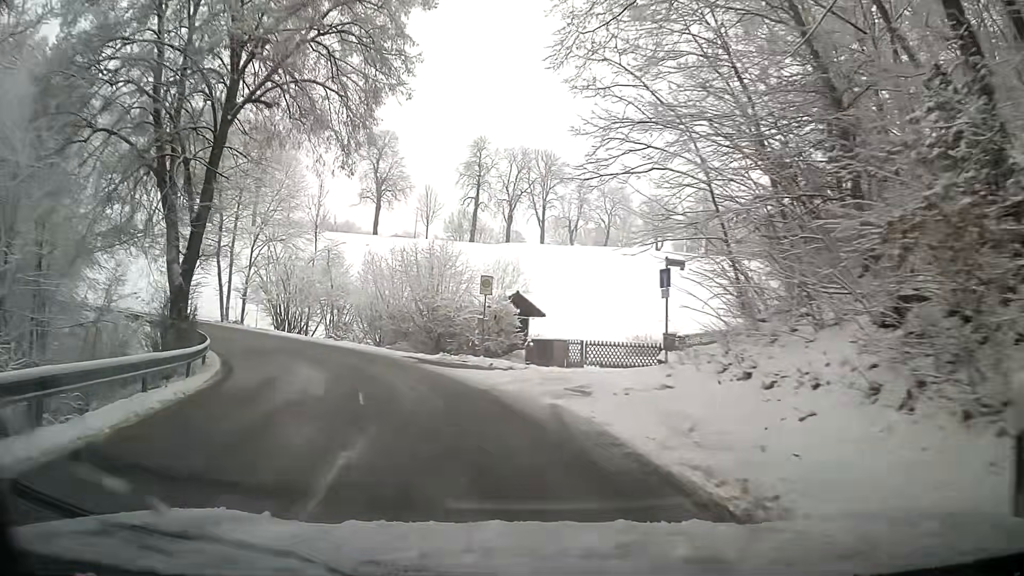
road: tertiary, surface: asphalt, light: Day
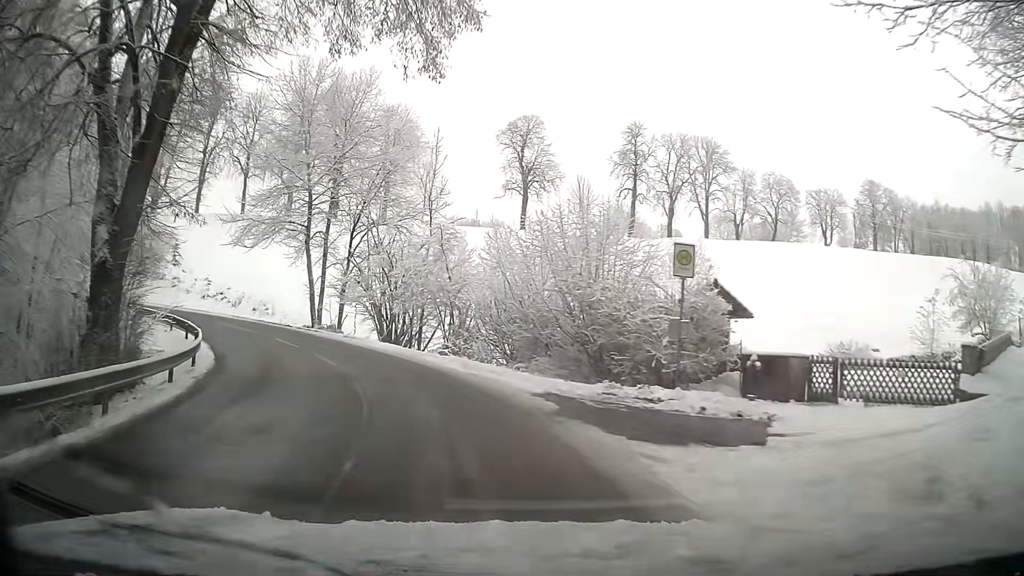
(-1.4, +11.0) m; -14°
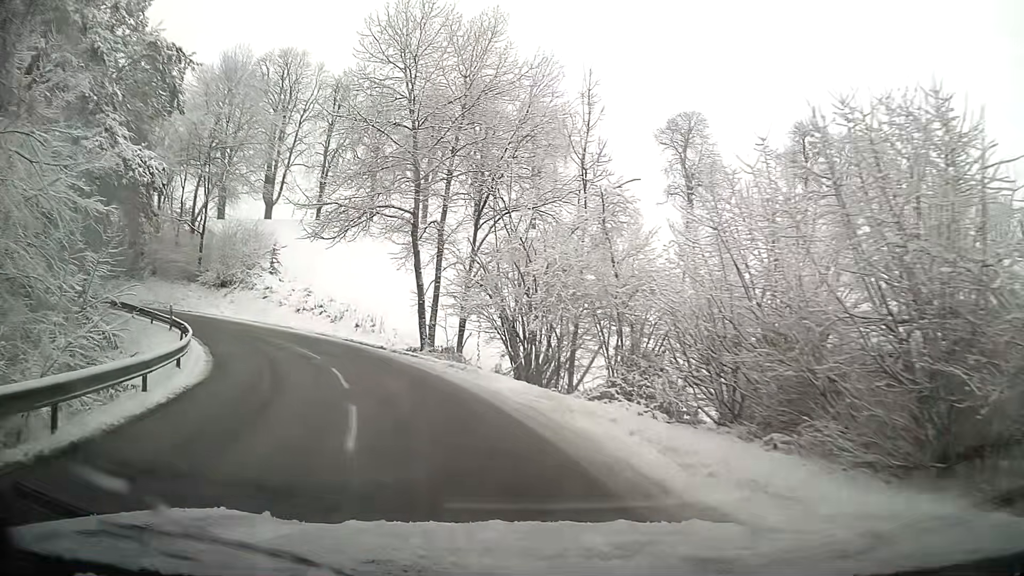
(-1.3, +10.7) m; -13°
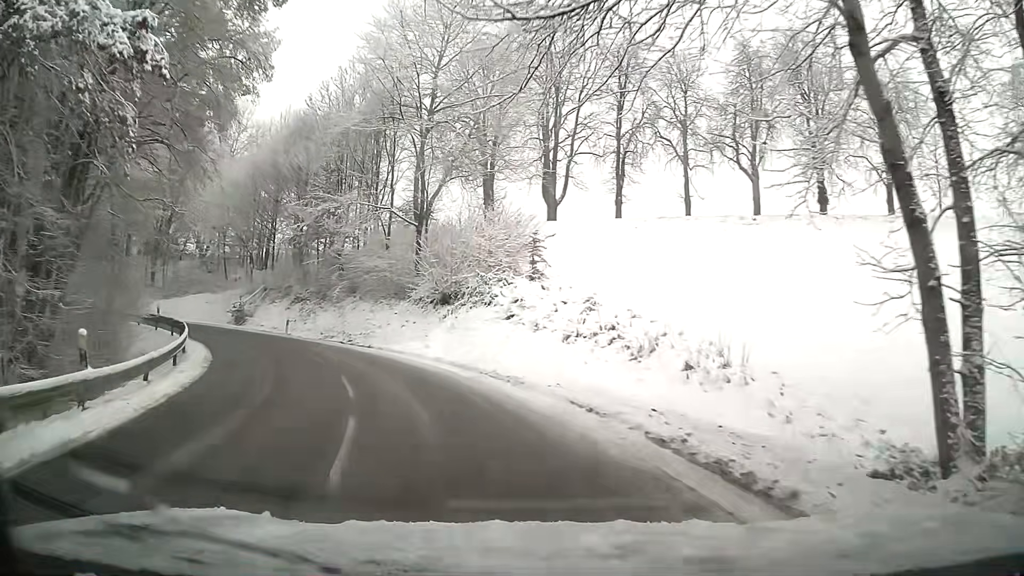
(-4.8, +20.5) m; -27°
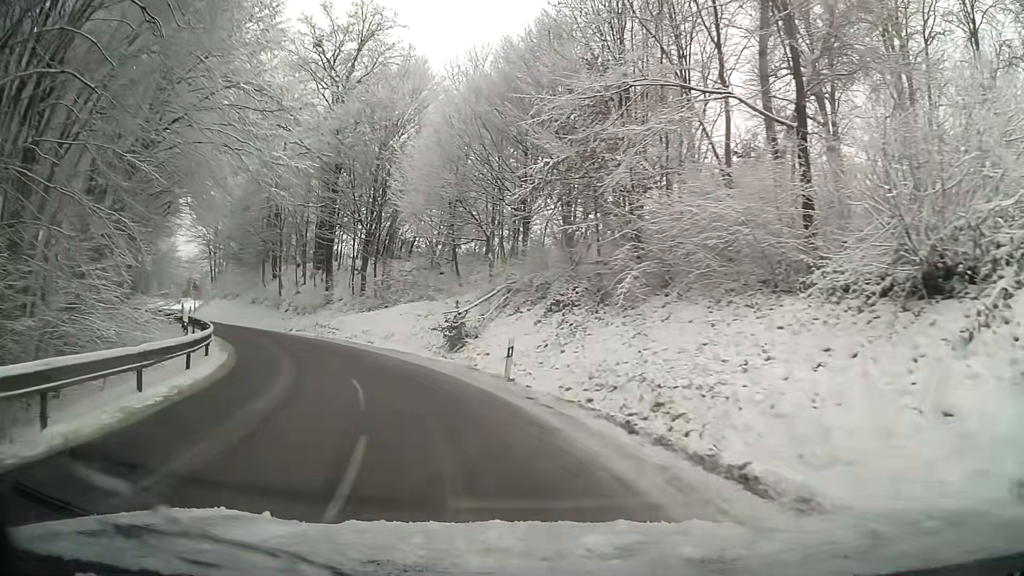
(-4.6, +19.9) m; -26°
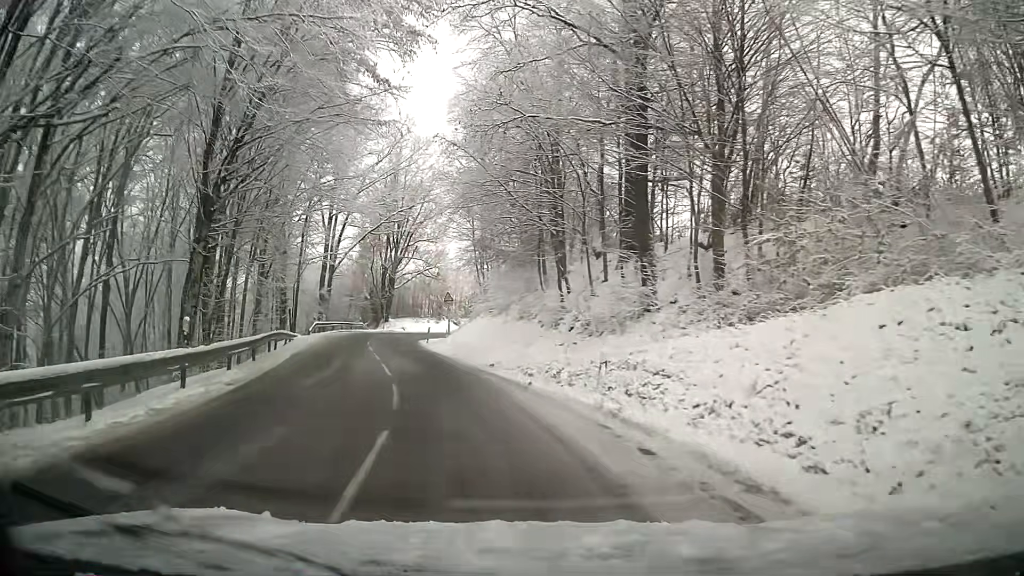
(-6.1, +24.2) m; -27°
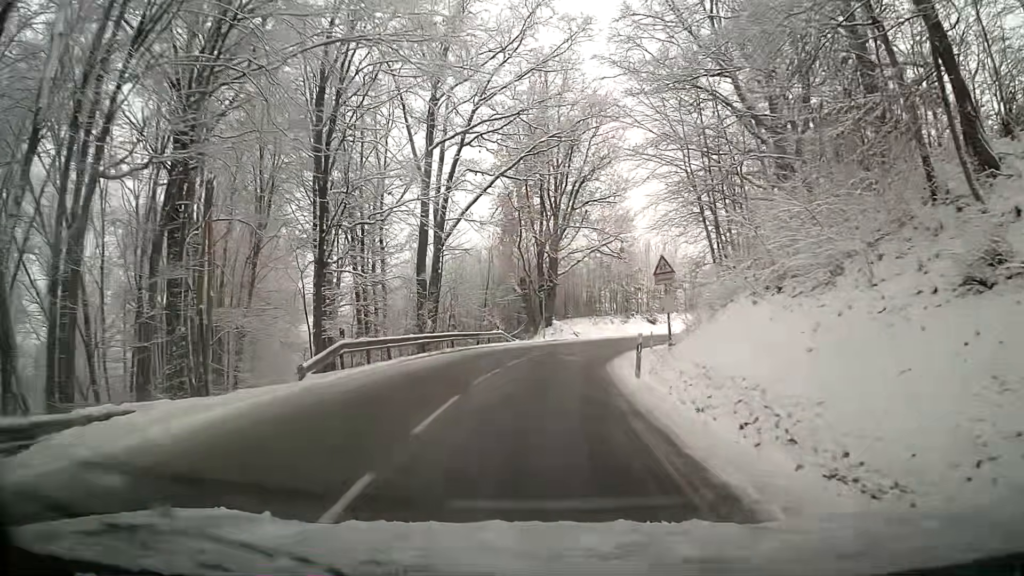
(-4.2, +27.3) m; -12°
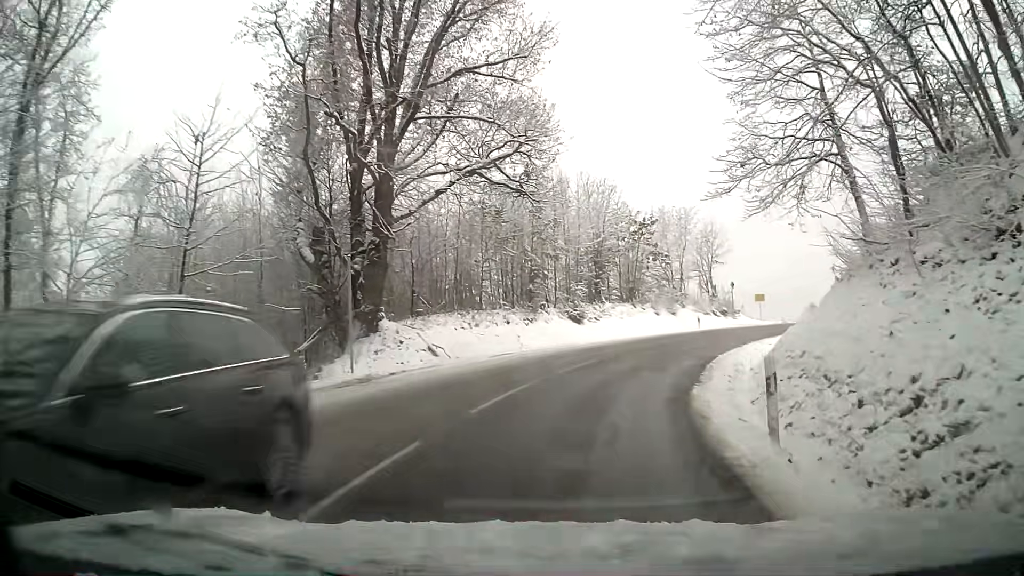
(+1.8, +28.9) m; +11°
(+1, +10) (+3, +20) (+8, +29) (+14, +37) (+21, +43) (+29, +49) (+38, +53) (+48, +56) (+58, +58) (+68, +59) m
